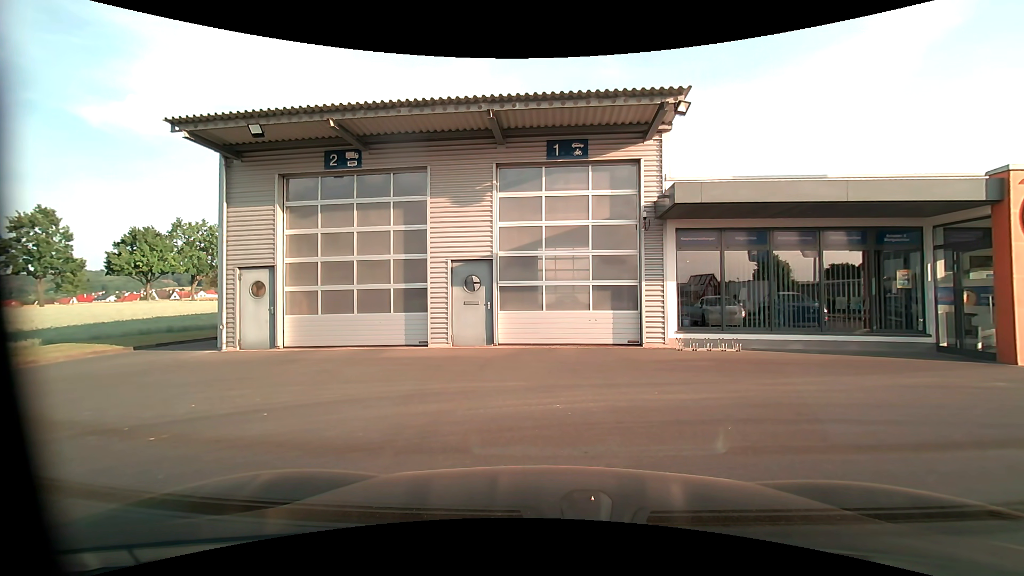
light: Day
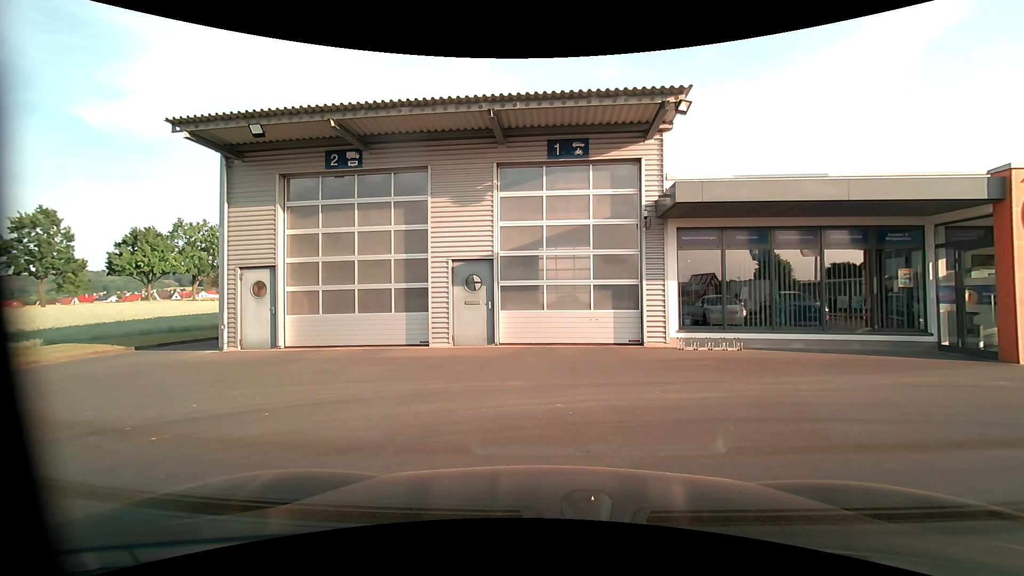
(0.0, 0.0) m; 0°
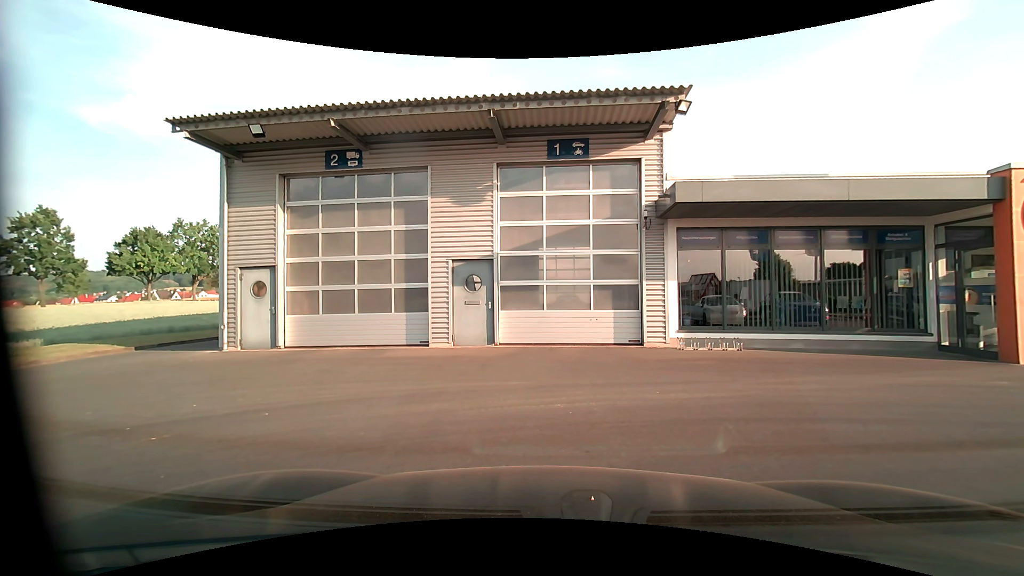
(0.0, 0.0) m; 0°
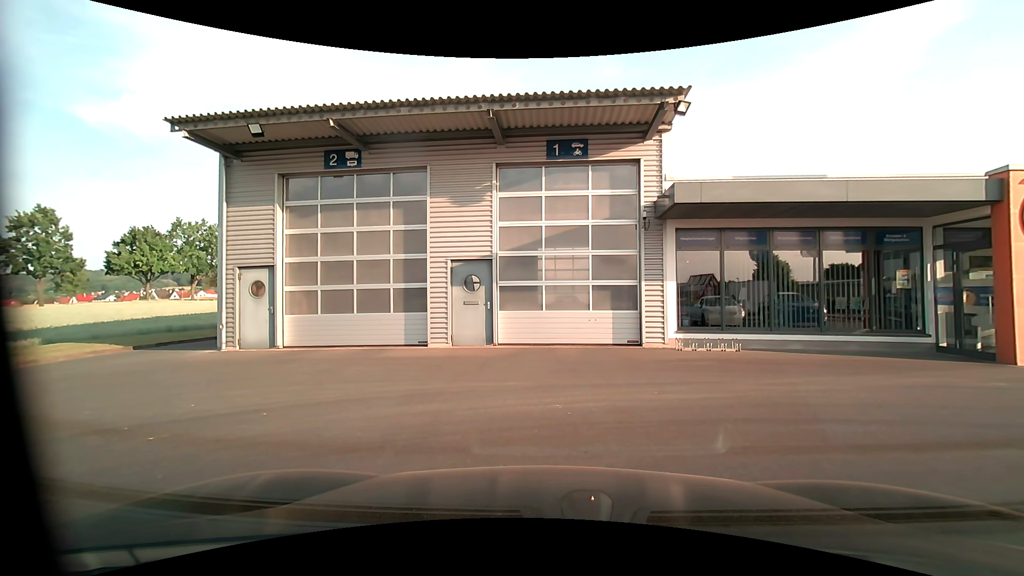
(0.0, 0.0) m; 0°
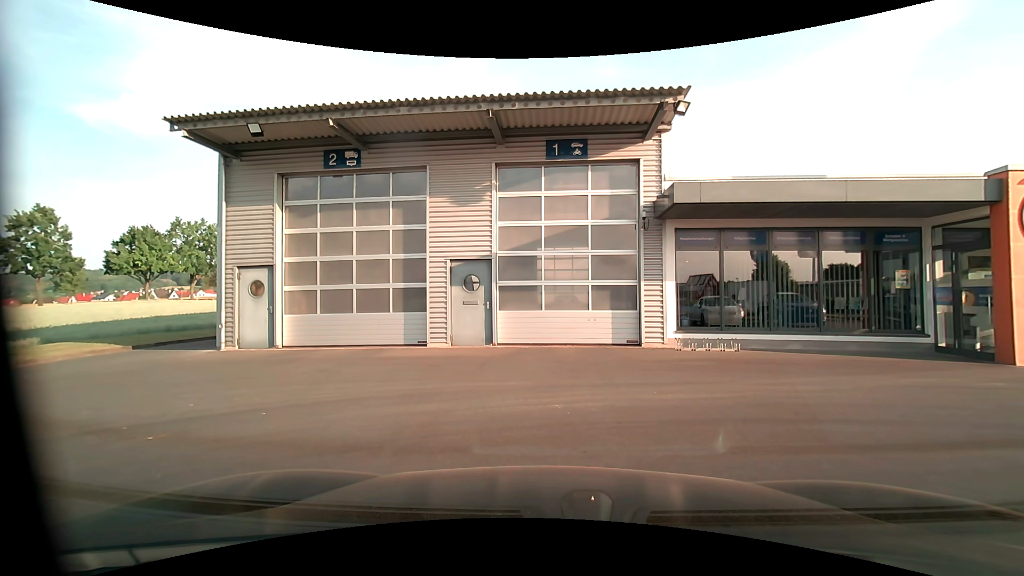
(0.0, 0.0) m; 0°
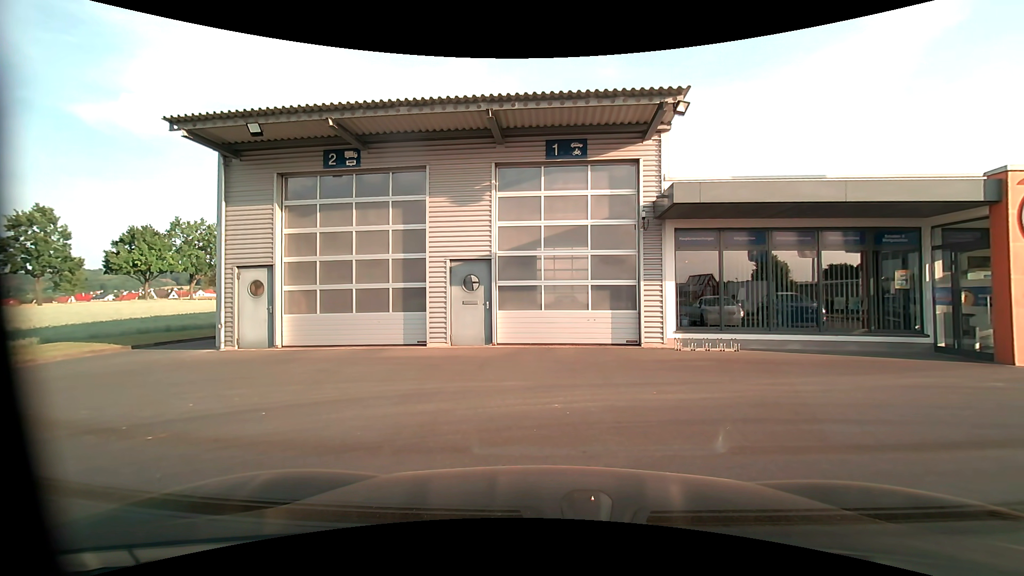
(0.0, 0.0) m; 0°
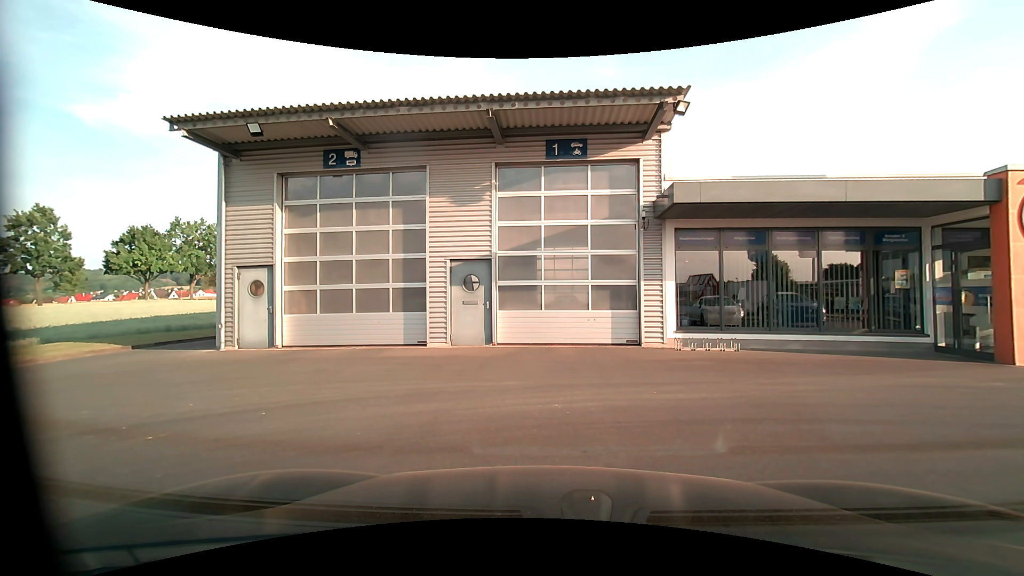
(0.0, 0.0) m; 0°
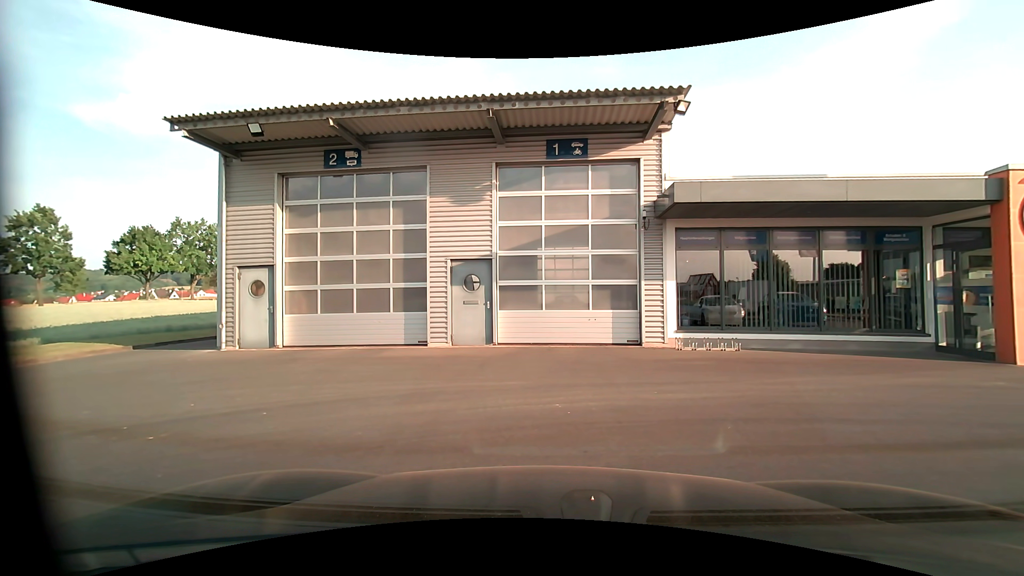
(0.0, 0.0) m; 0°
